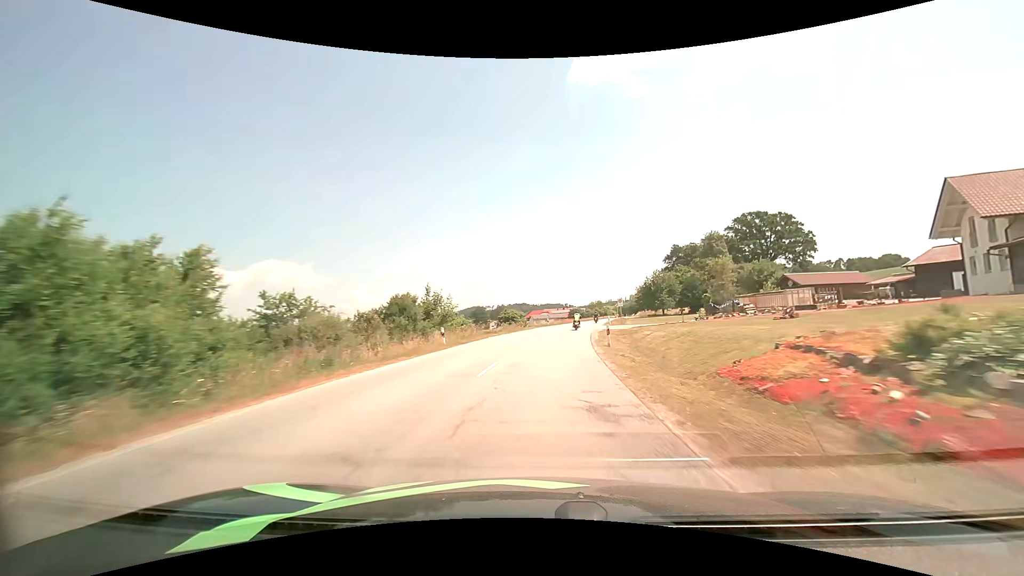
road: secondary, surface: asphalt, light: Day
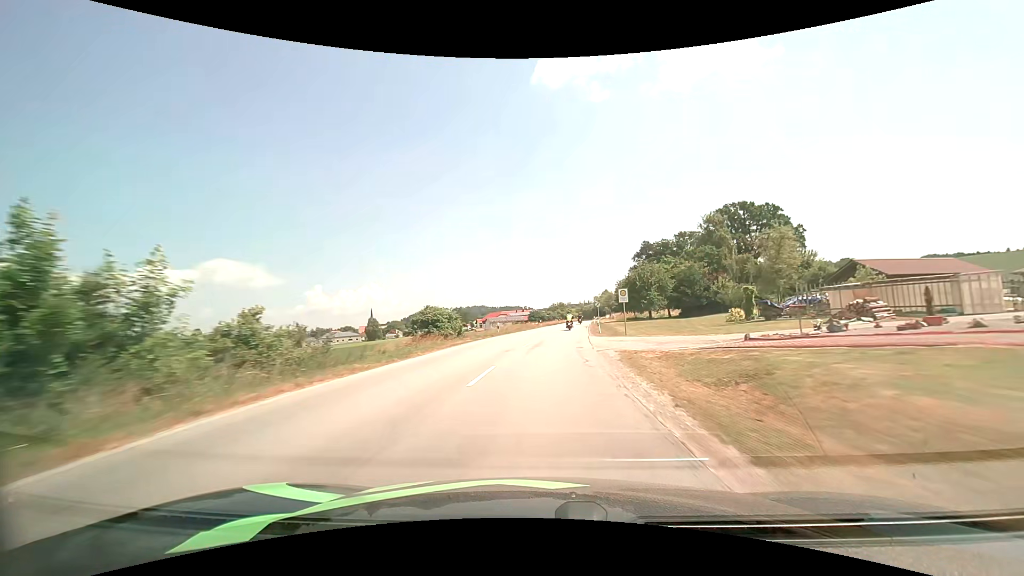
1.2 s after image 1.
(+1.0, +25.7) m; +4°
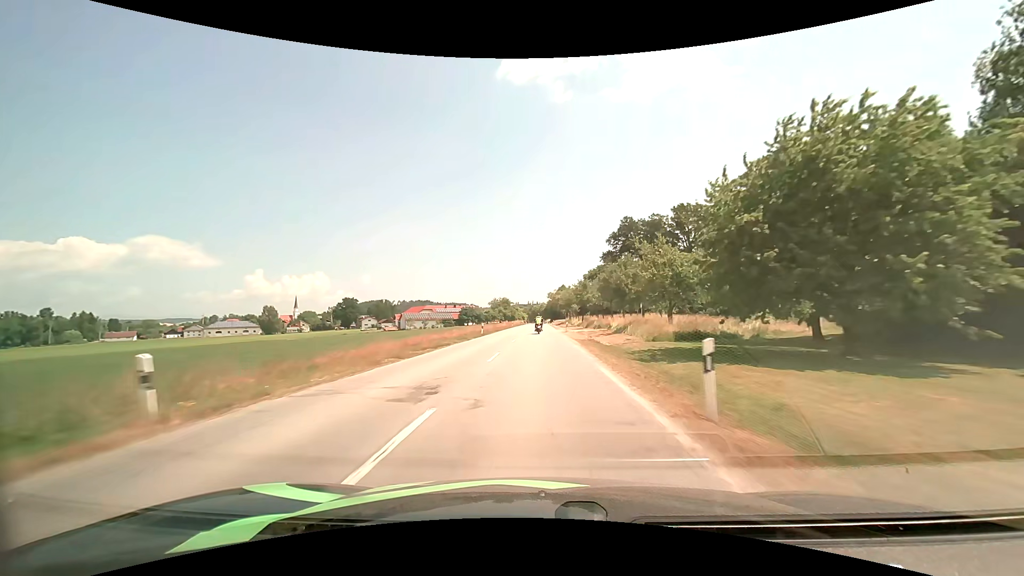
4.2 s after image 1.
(+4.9, +66.1) m; +6°
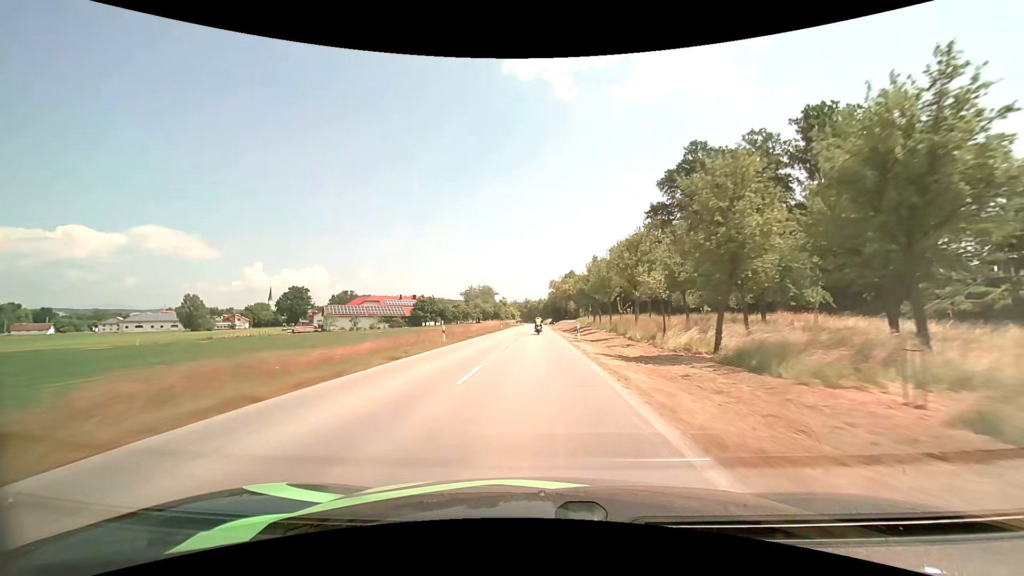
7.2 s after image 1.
(+0.4, +65.5) m; 0°
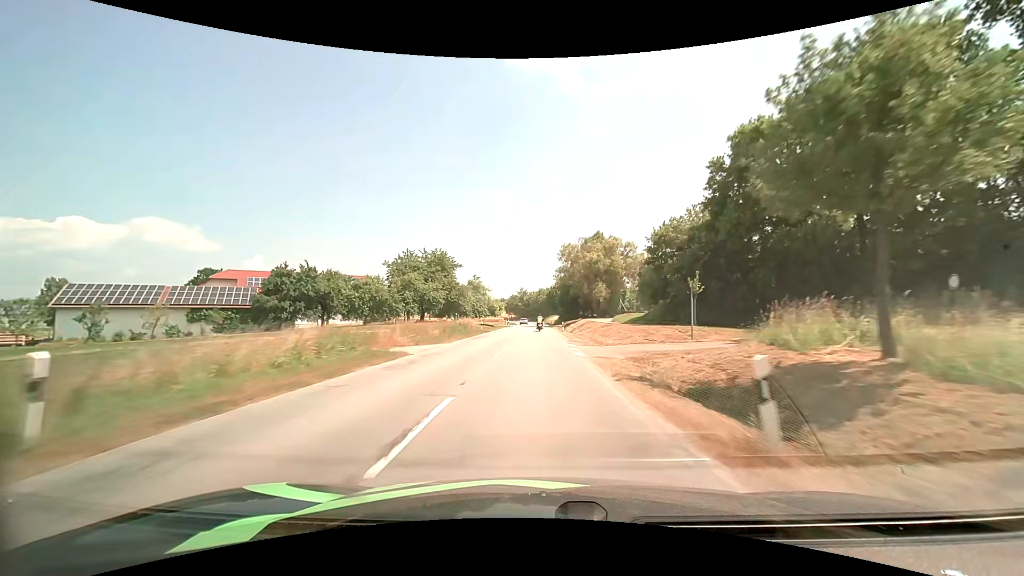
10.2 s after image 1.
(+0.1, +65.7) m; 0°
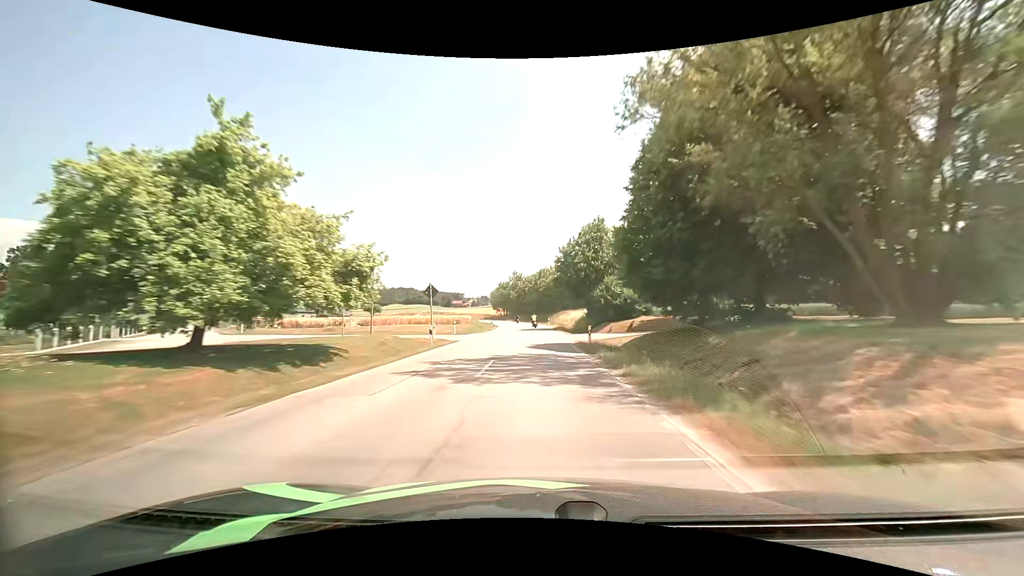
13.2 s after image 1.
(0.0, +65.4) m; 0°
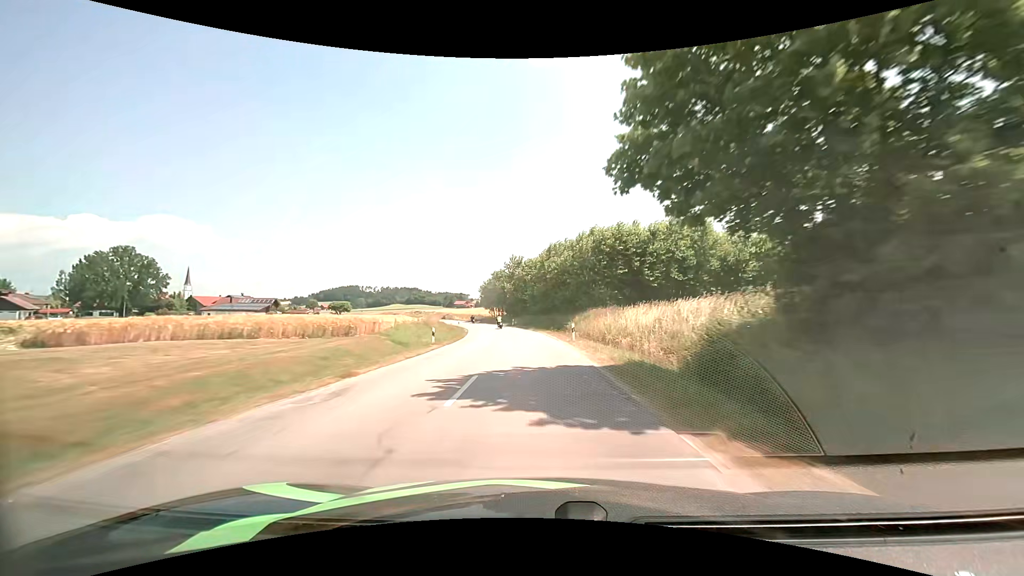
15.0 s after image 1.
(0.0, +39.7) m; 0°
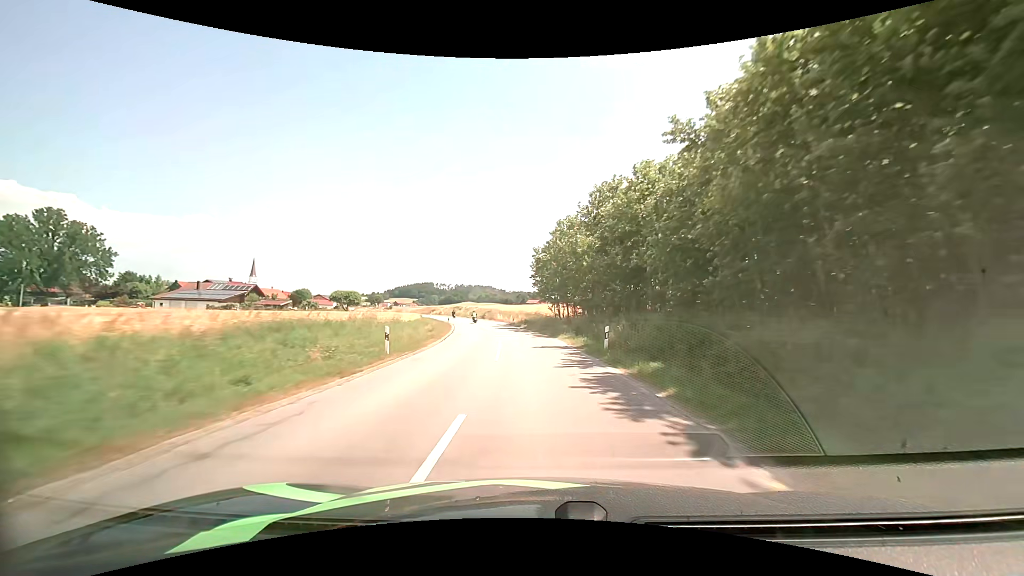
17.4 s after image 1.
(-3.3, +52.6) m; -9°
(0, +10) (-1, +20) (-1, +30) (-3, +40) (-4, +50) (-6, +60) (-8, +69) (-10, +79) (-13, +89) (-16, +98) m
